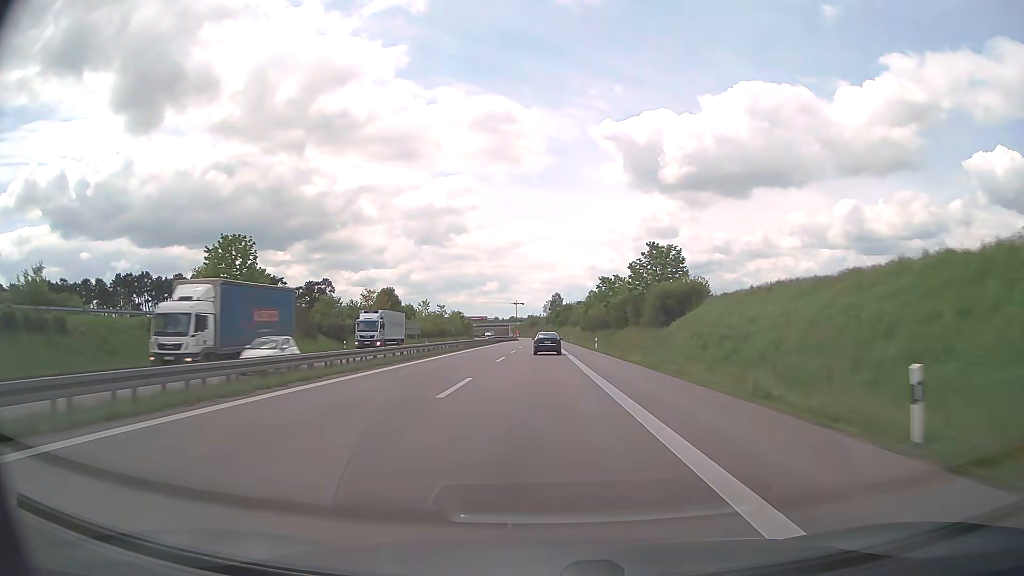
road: trunk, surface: asphalt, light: Day
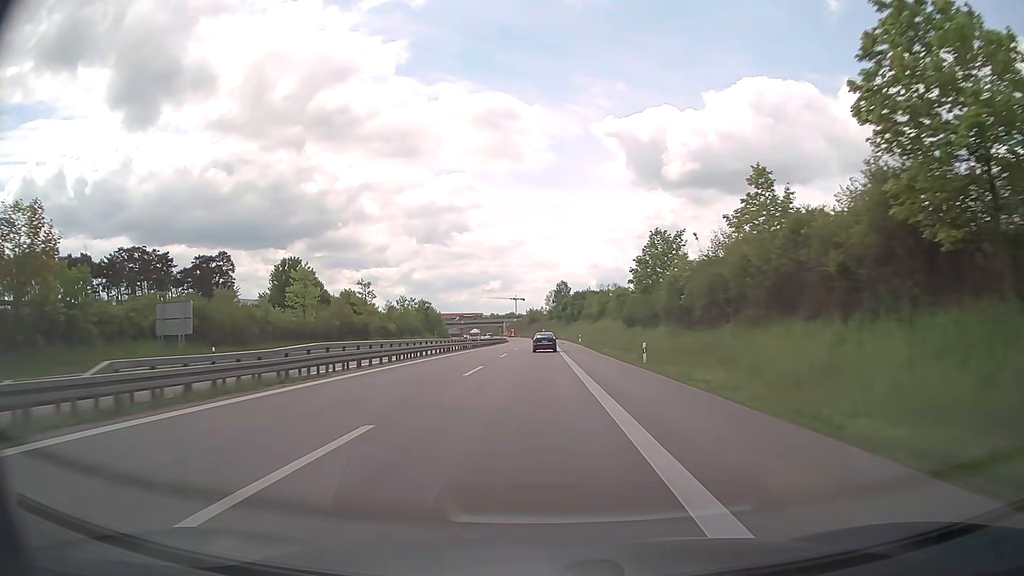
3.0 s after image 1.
(+0.2, +78.7) m; 0°
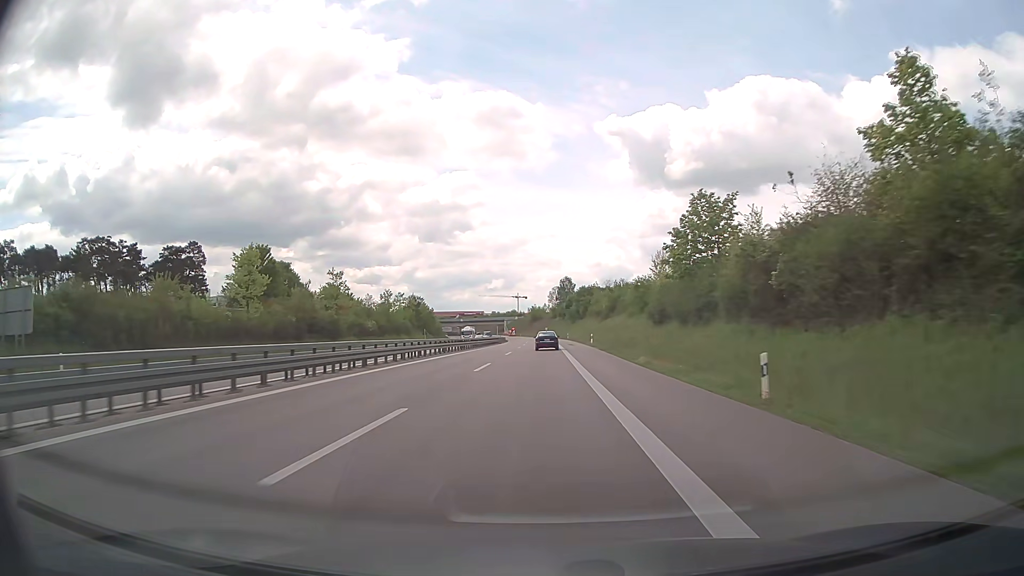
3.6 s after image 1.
(0.0, +15.7) m; 0°
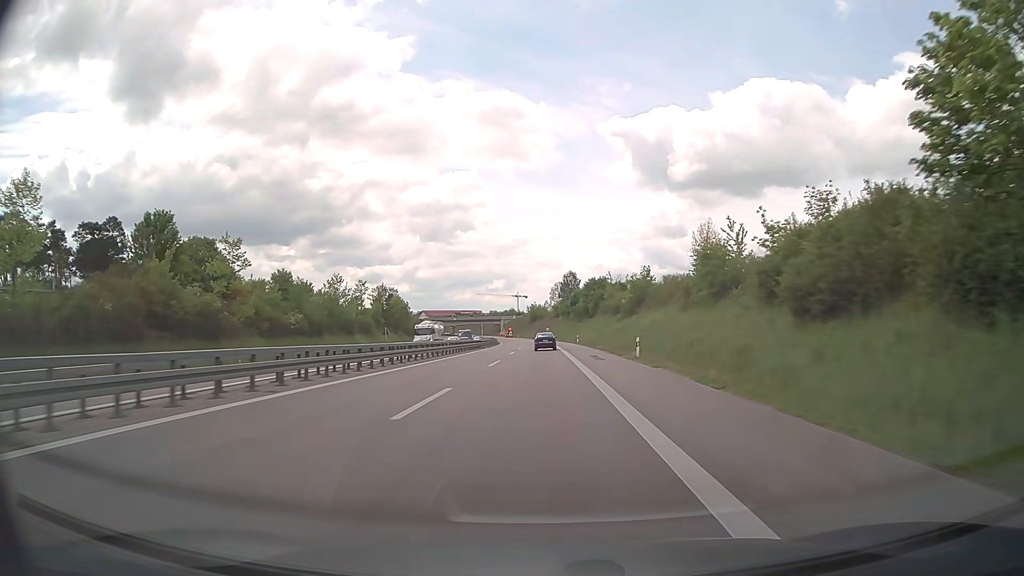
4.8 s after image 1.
(-0.1, +31.2) m; 0°
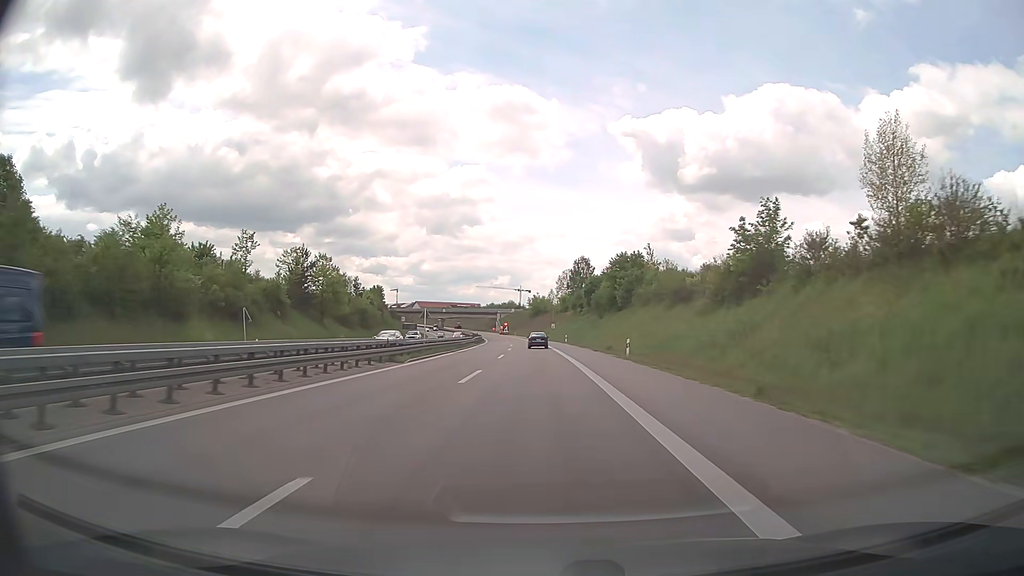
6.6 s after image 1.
(-0.2, +46.4) m; 0°
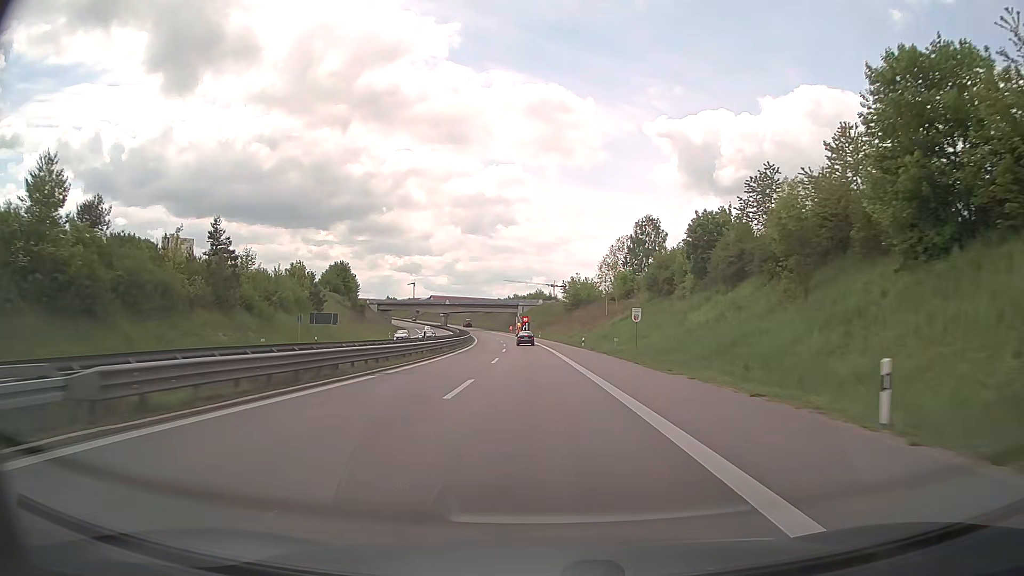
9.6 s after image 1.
(-1.6, +75.7) m; -3°
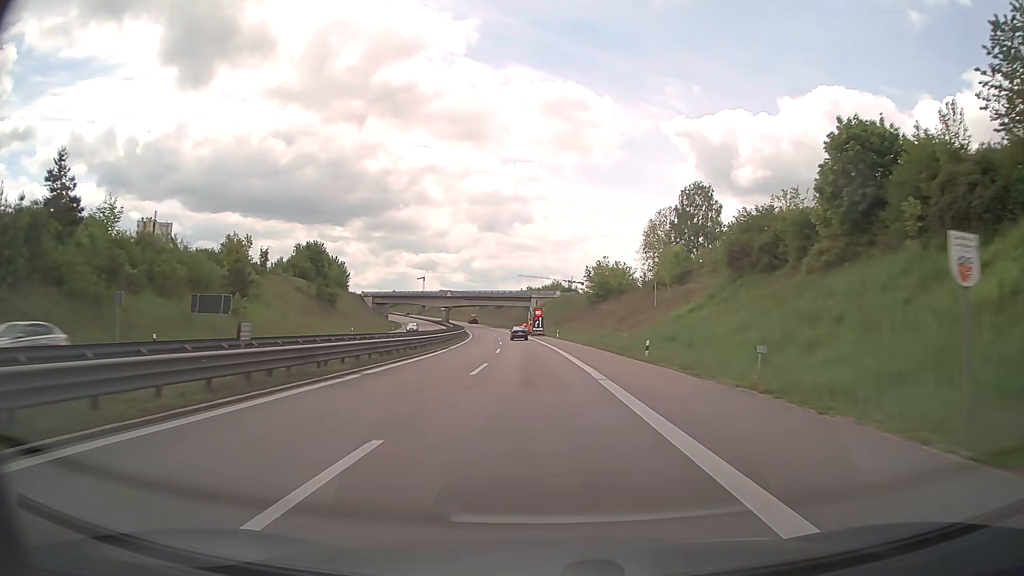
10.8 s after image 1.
(-0.3, +29.9) m; -1°
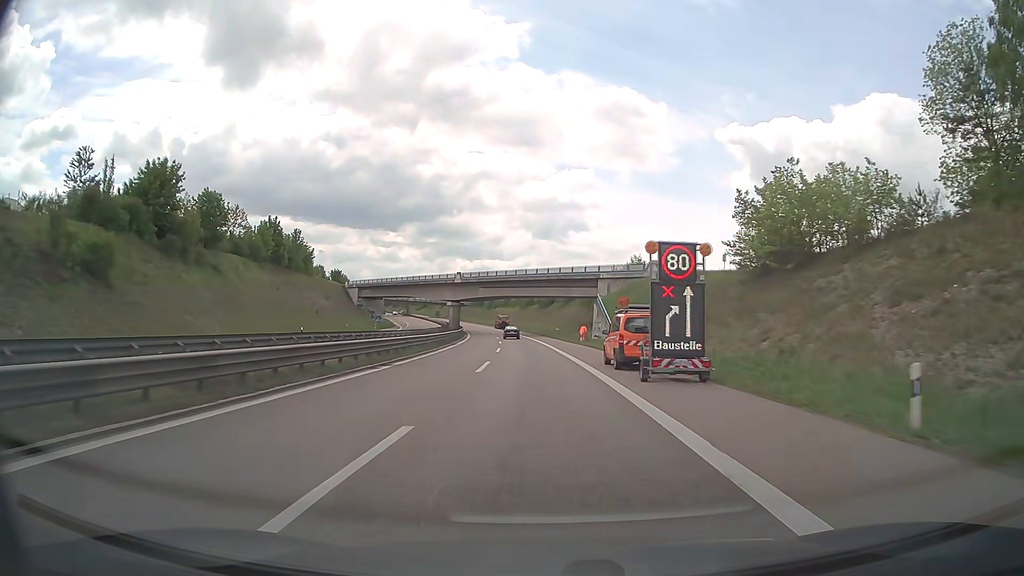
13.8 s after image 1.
(-2.6, +70.6) m; -4°
(0, +10) (0, +20) (-1, +30) (-1, +40) (-2, +50) (-2, +60) (-3, +70) (-4, +80) (-5, +90) (-6, +100) m
